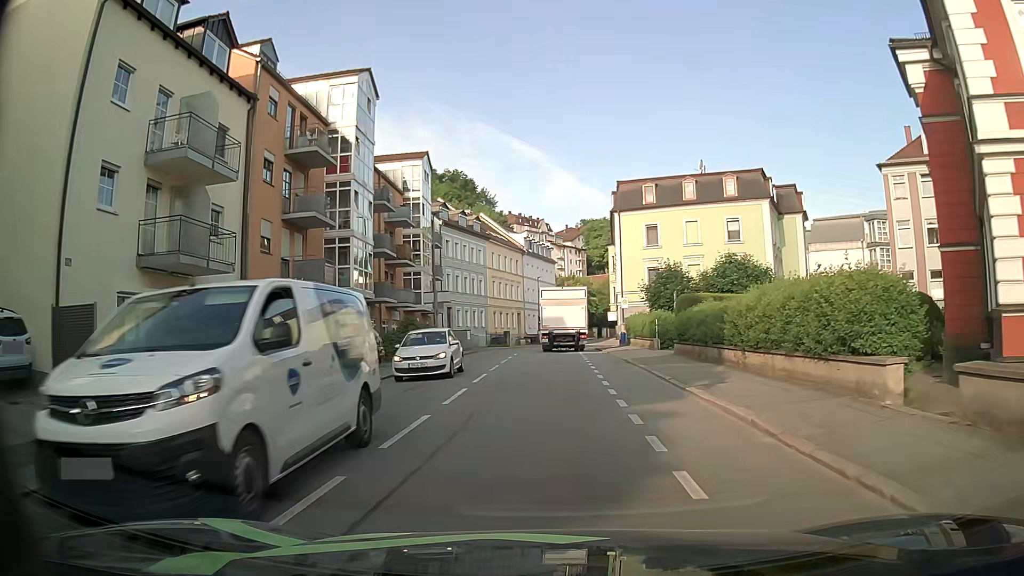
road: tertiary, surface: asphalt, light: Day
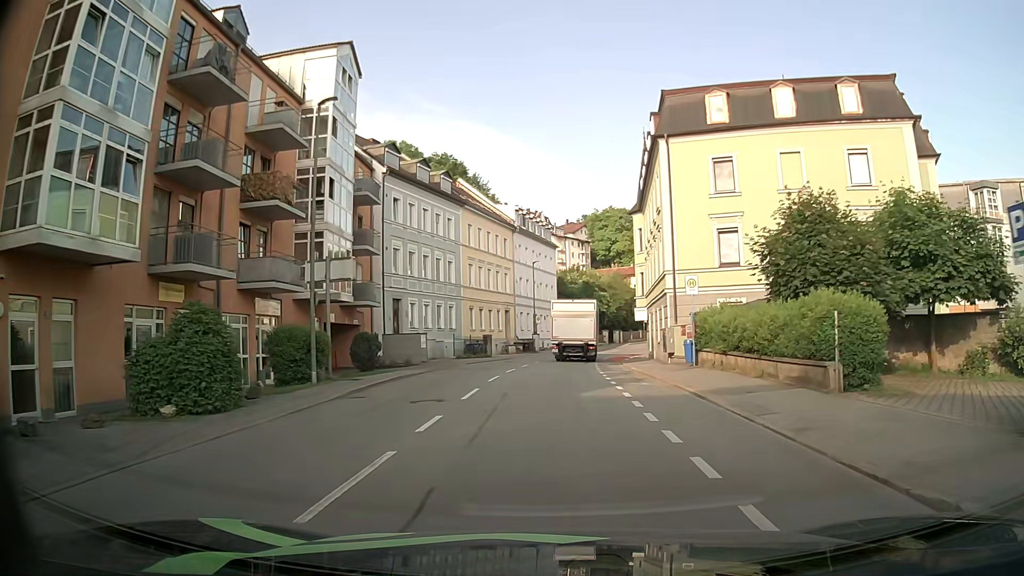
(+0.5, +21.3) m; +2°
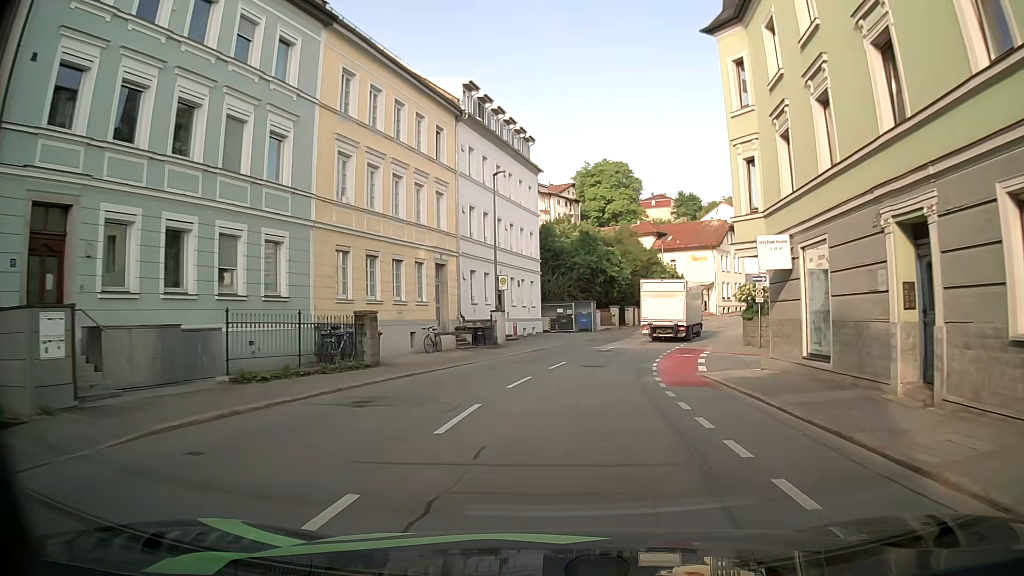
(+0.2, +29.6) m; +2°
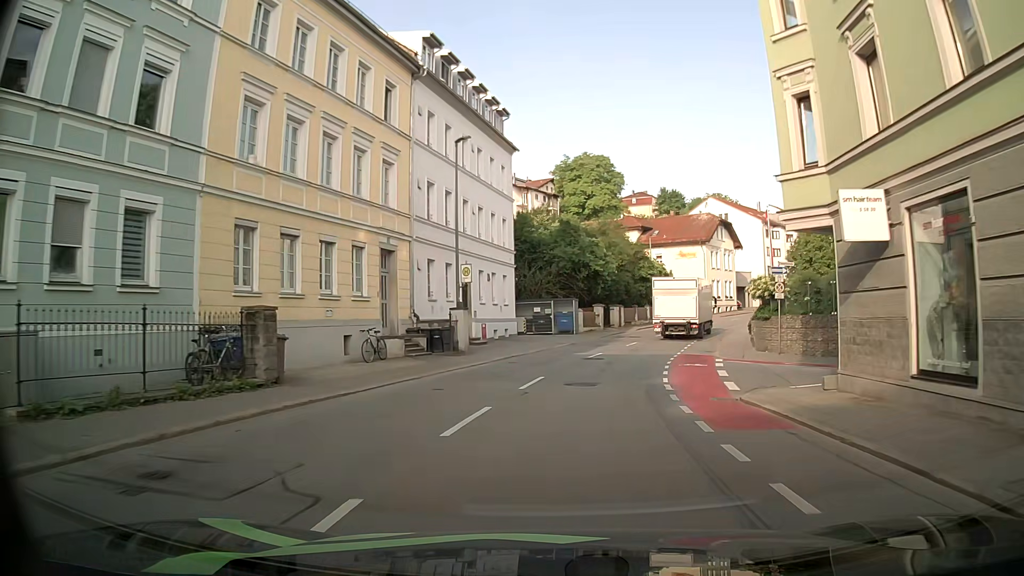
(0.0, +6.1) m; +2°
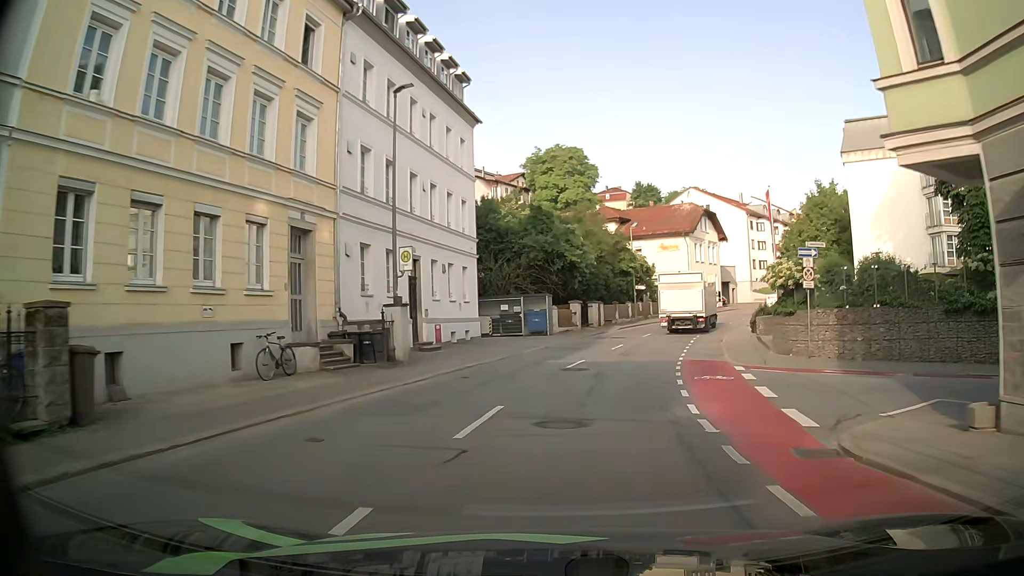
(+0.3, +6.0) m; +5°
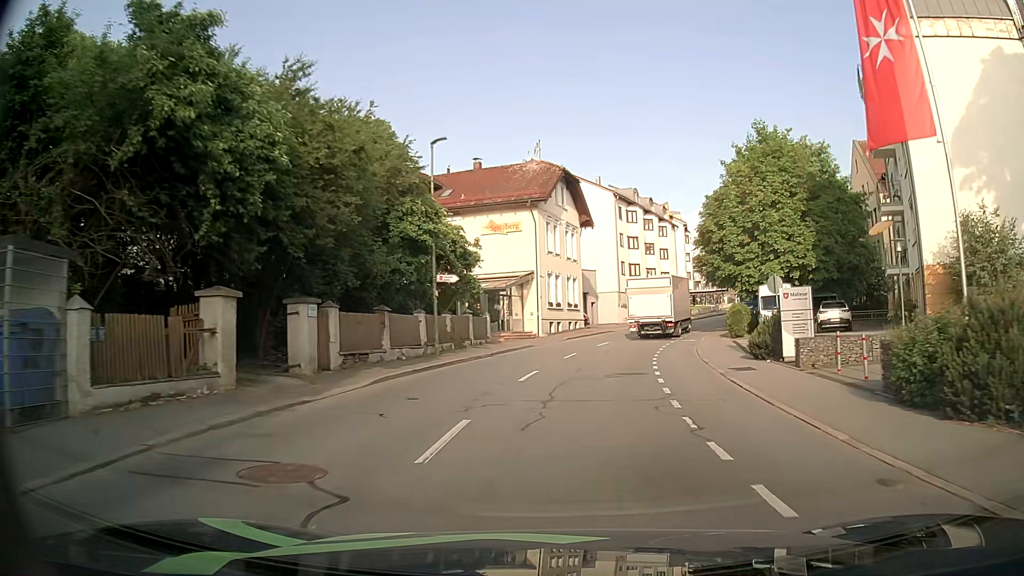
(+2.3, +30.0) m; +11°
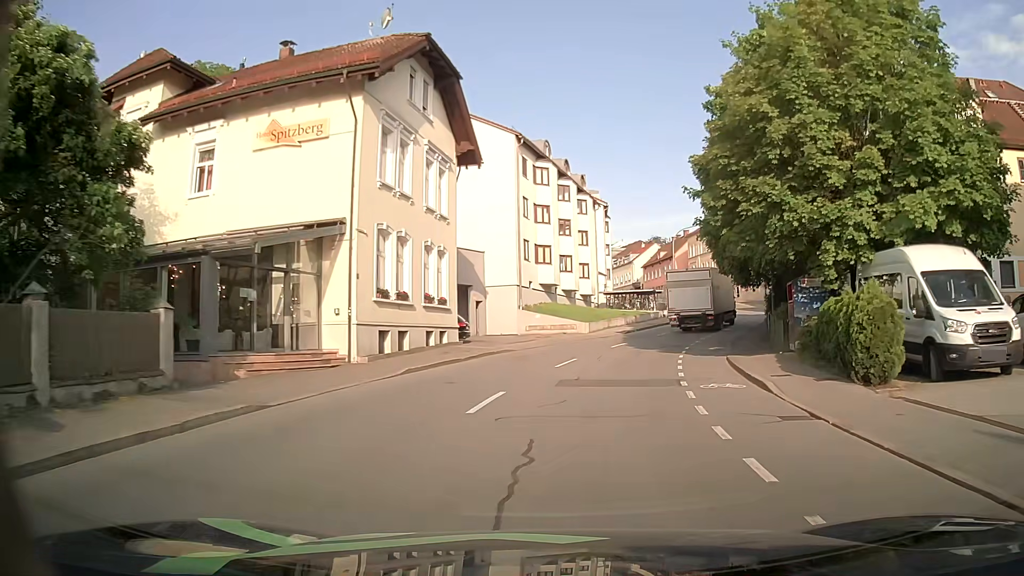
(+1.8, +23.2) m; +9°
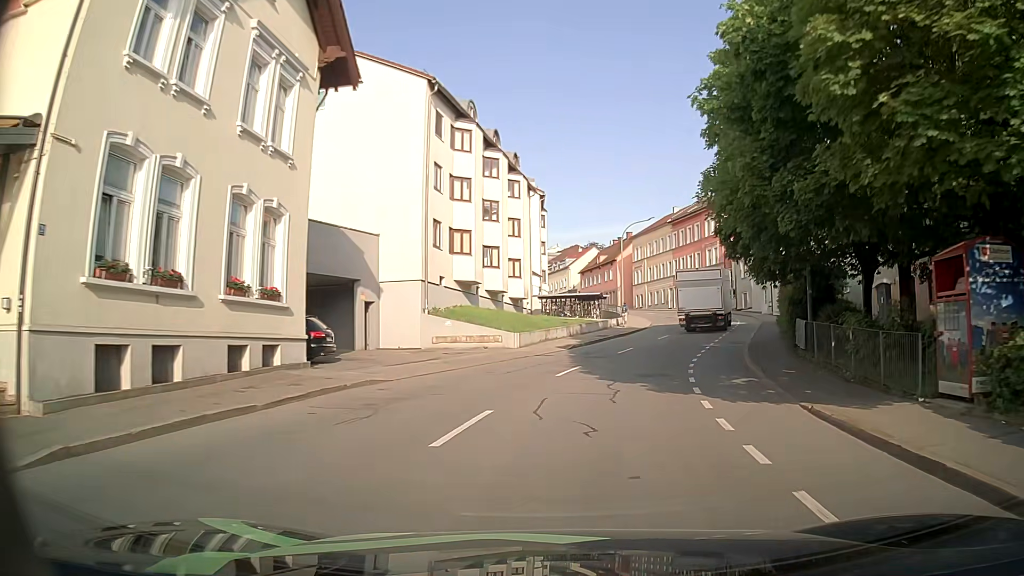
(+0.7, +11.4) m; +6°
(0, +10) (+2, +20) (+5, +29) (+8, +39) (+11, +48) (+13, +58) (+13, +68) (+11, +78) (+9, +88) (+6, +98) m
